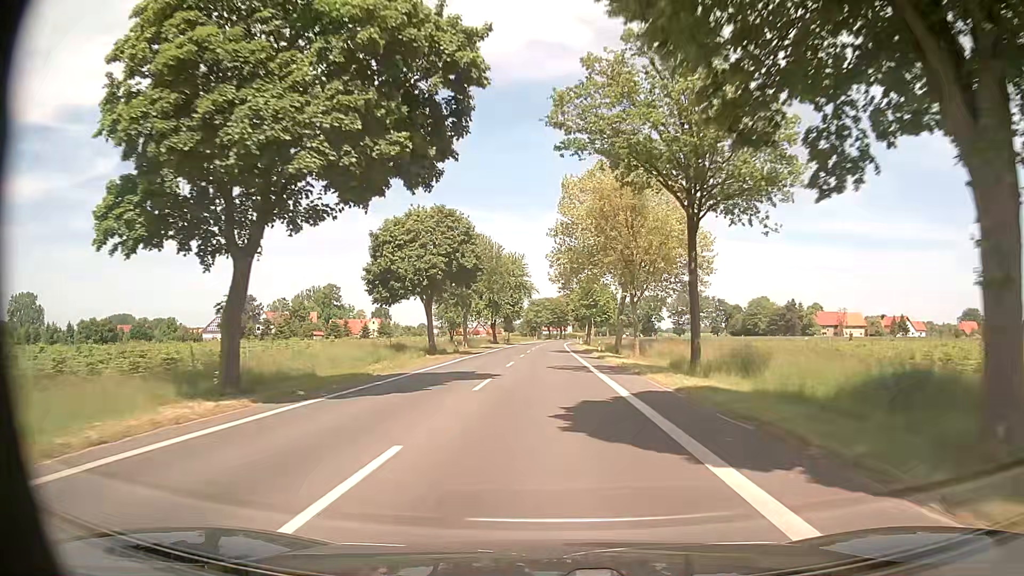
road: tertiary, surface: asphalt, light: Day
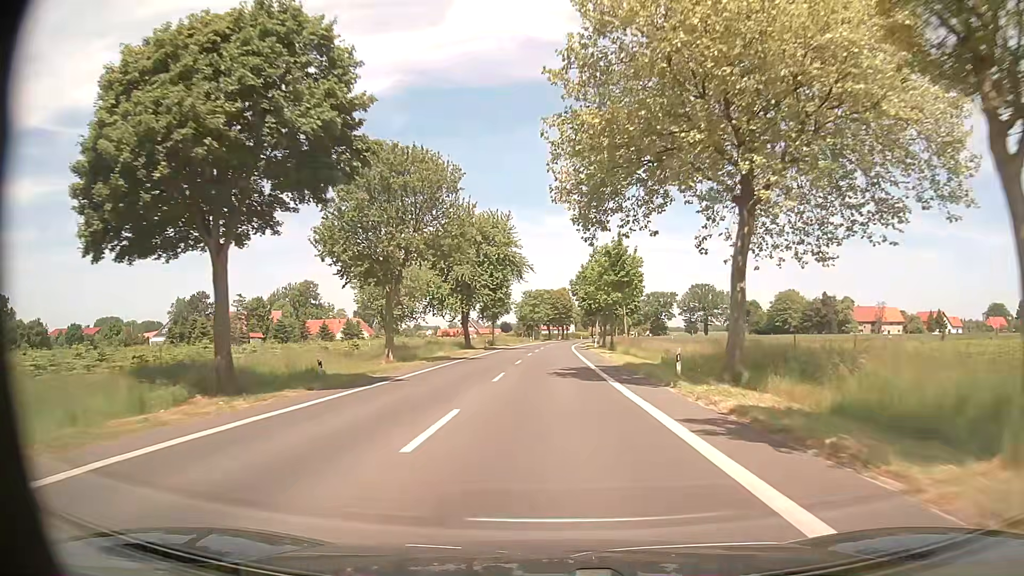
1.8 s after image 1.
(+0.1, +33.2) m; 0°
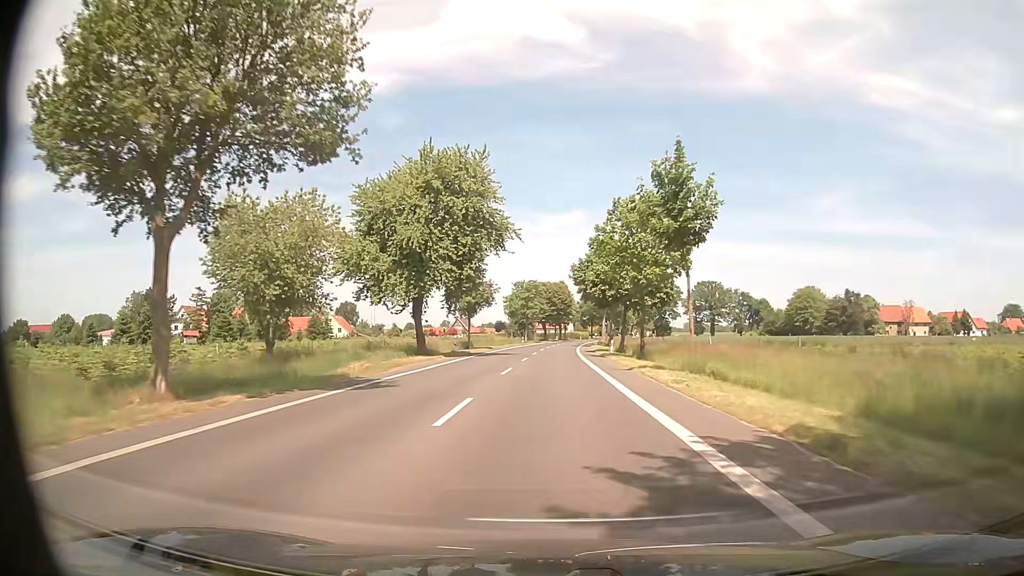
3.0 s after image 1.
(0.0, +22.2) m; +1°
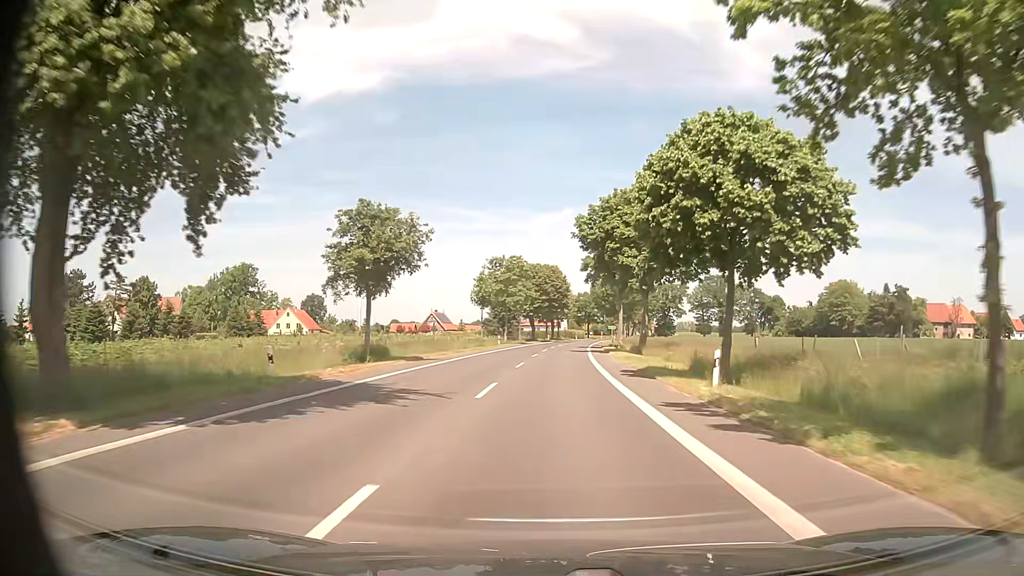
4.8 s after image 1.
(+0.1, +33.3) m; 0°
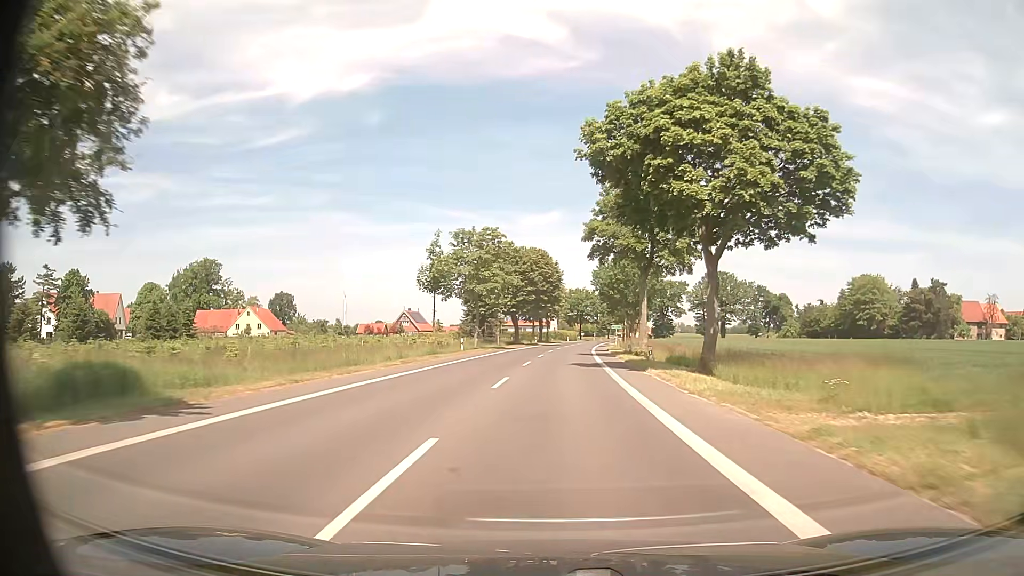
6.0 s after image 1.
(+0.3, +22.2) m; +1°
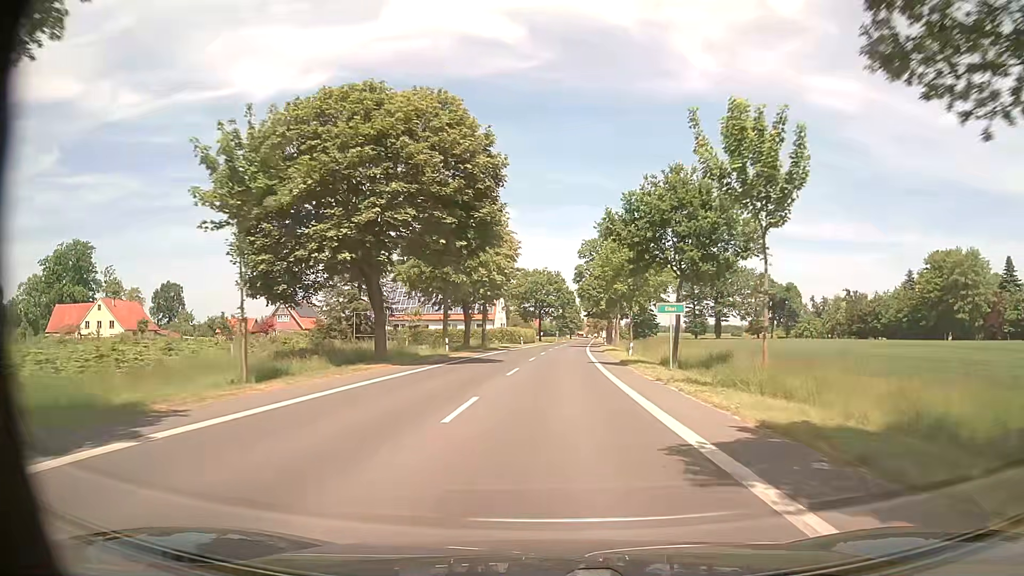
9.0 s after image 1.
(+1.6, +55.4) m; +4°
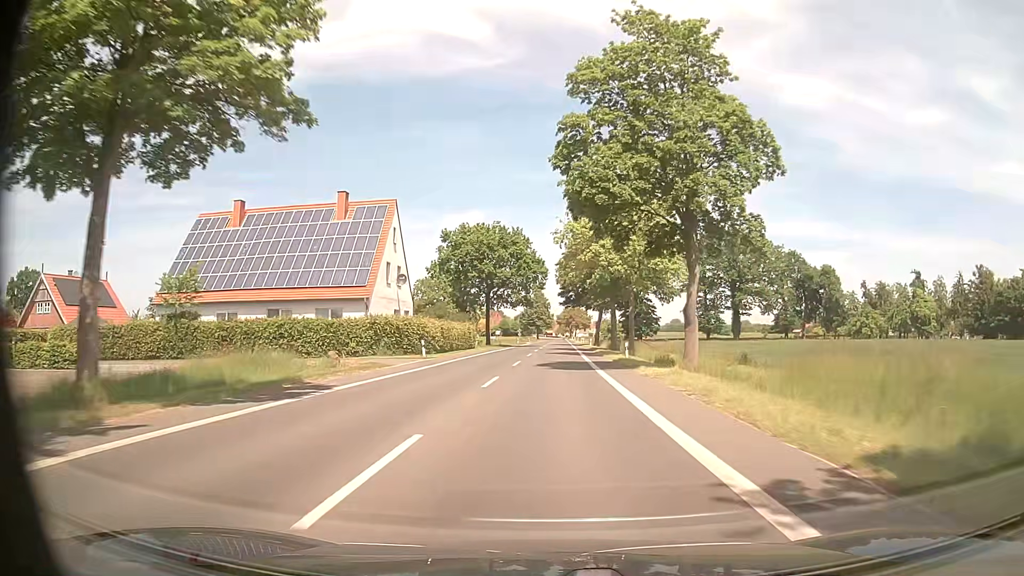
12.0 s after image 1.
(+1.7, +55.4) m; +3°
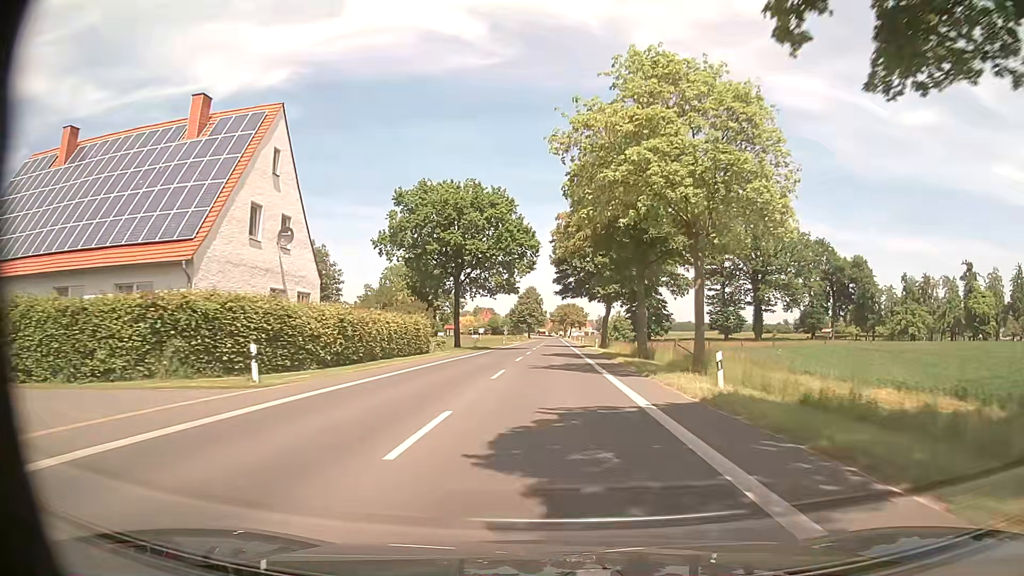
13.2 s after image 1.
(+0.1, +22.2) m; 0°
(0, +10) (0, +20) (0, +30) (0, +40) (+1, +50) (+1, +60) (+1, +70) (+1, +80) (+1, +90) (+2, +100) m
